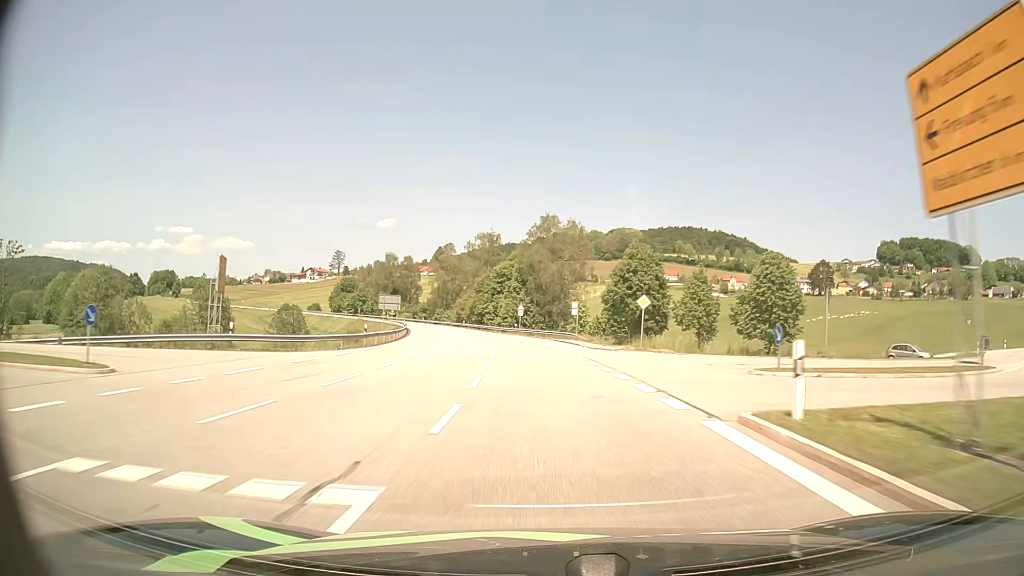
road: secondary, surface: asphalt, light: Day
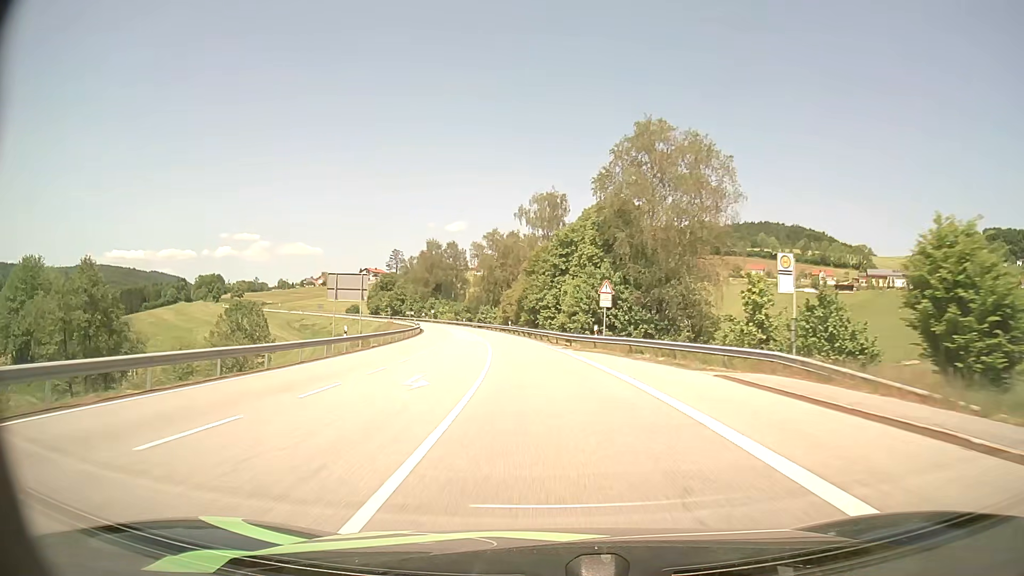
(-2.4, +43.3) m; -6°
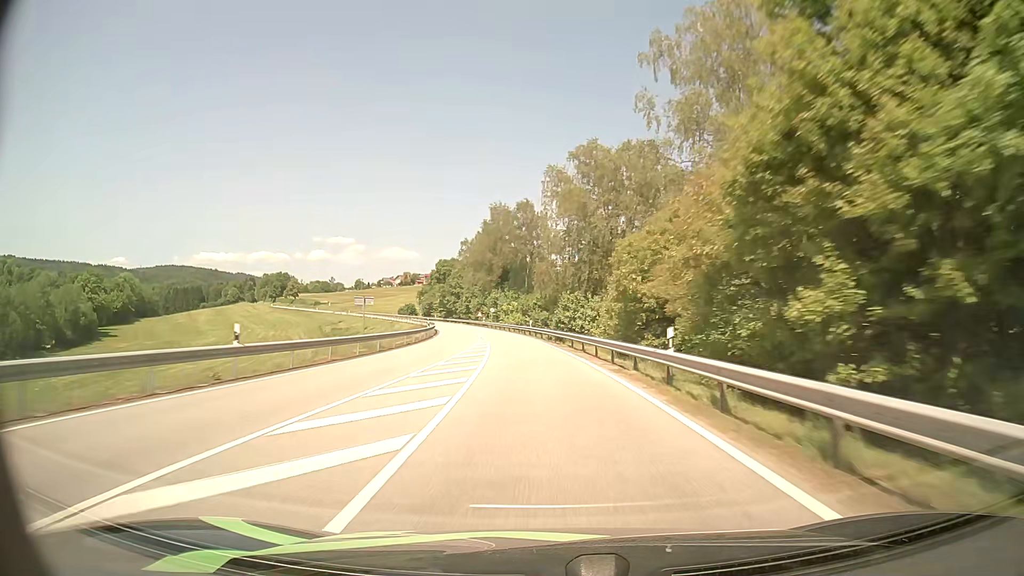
(-5.0, +59.1) m; -9°
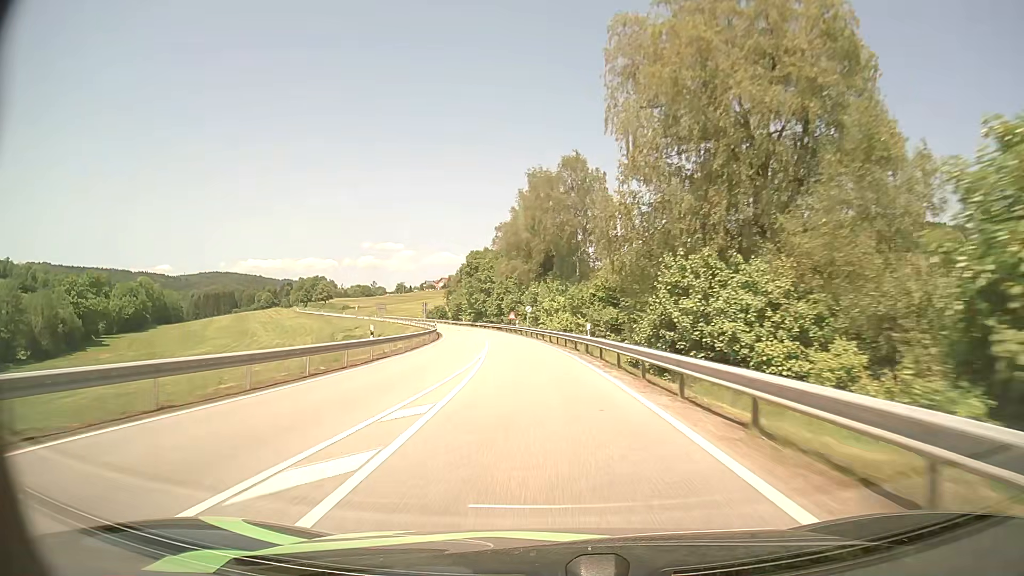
(-0.8, +30.0) m; -4°
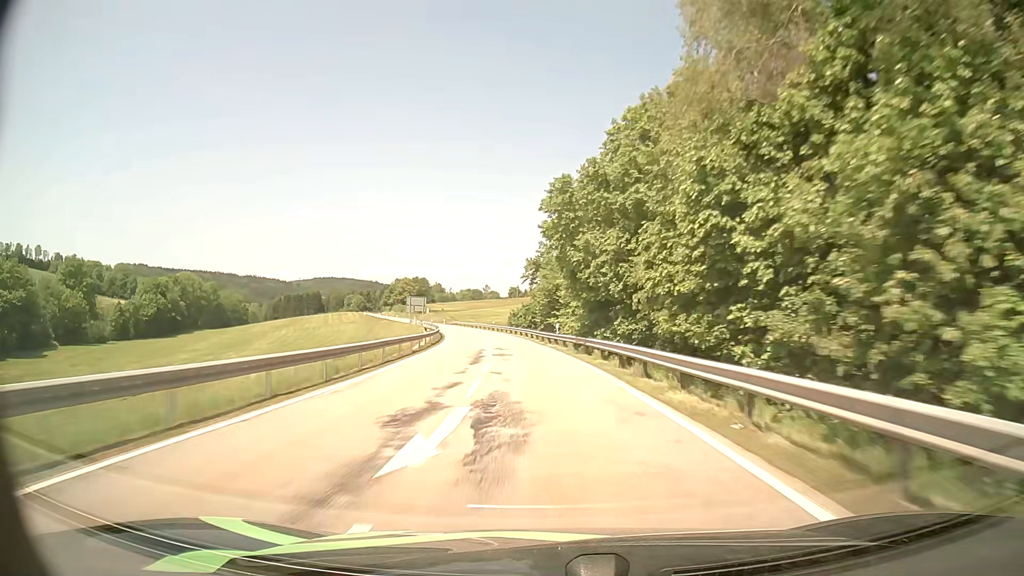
(-7.5, +74.4) m; -11°
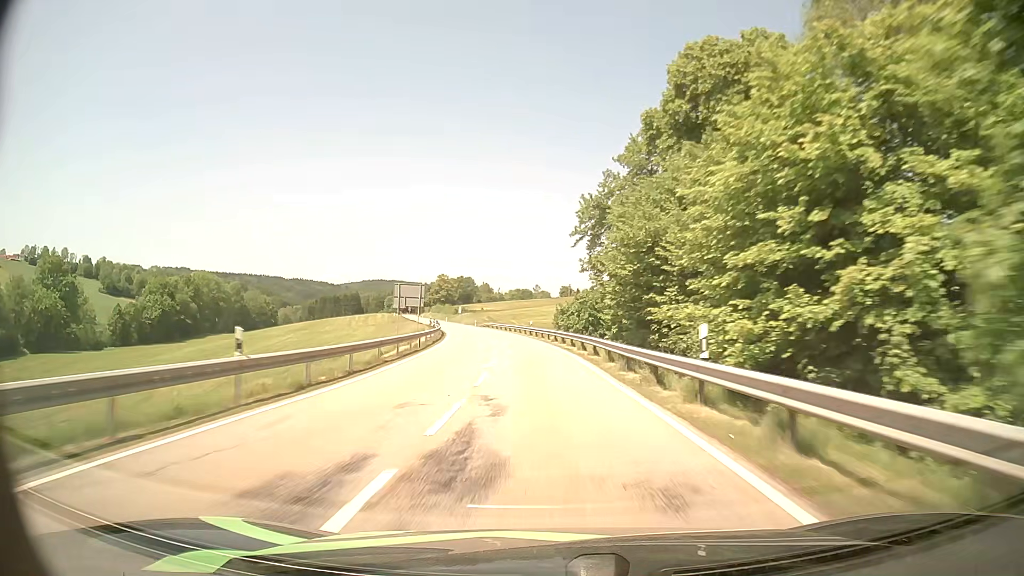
(-1.2, +29.8) m; -4°
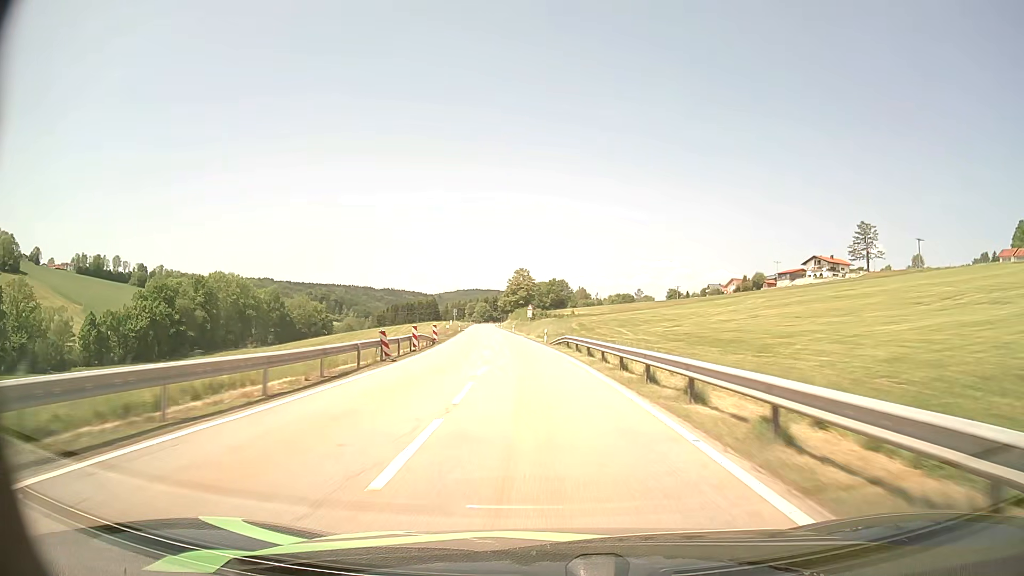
(-4.3, +59.3) m; -8°
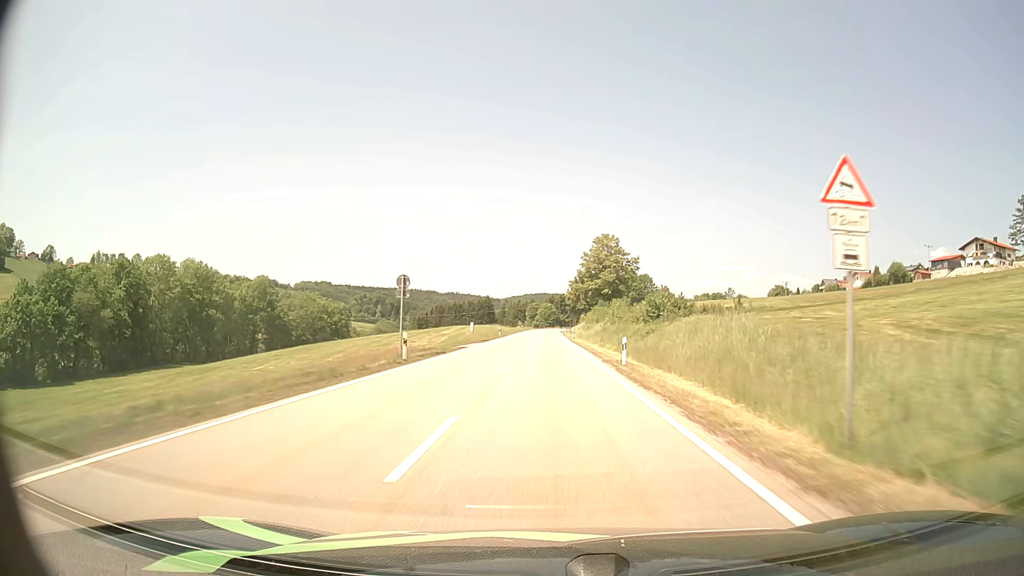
(-5.5, +75.1) m; -6°
(0, +10) (0, +20) (0, +30) (0, +40) (0, +50) (0, +60) (0, +70) (0, +80) (0, +90) (0, +100) m
